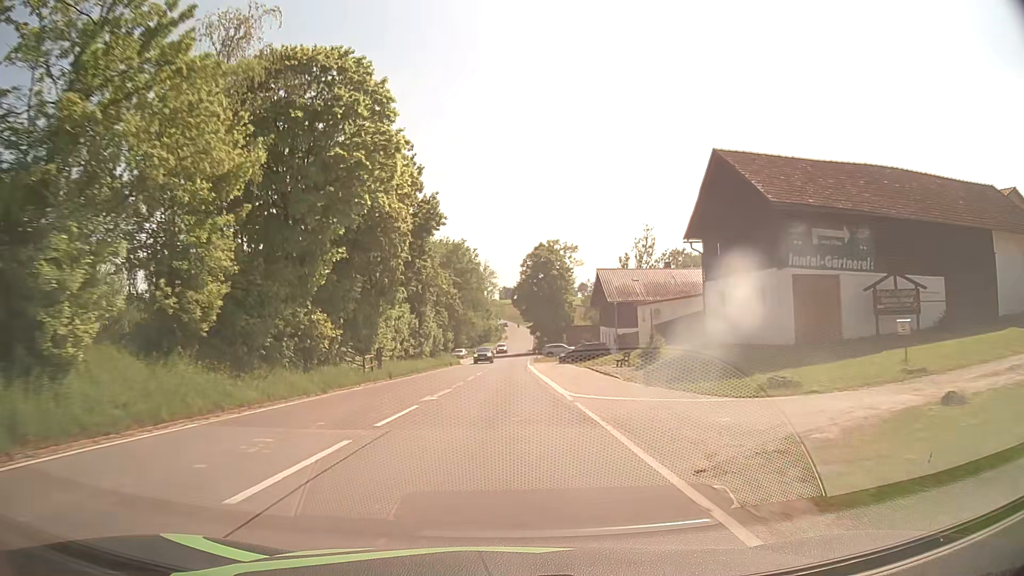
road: secondary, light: Day
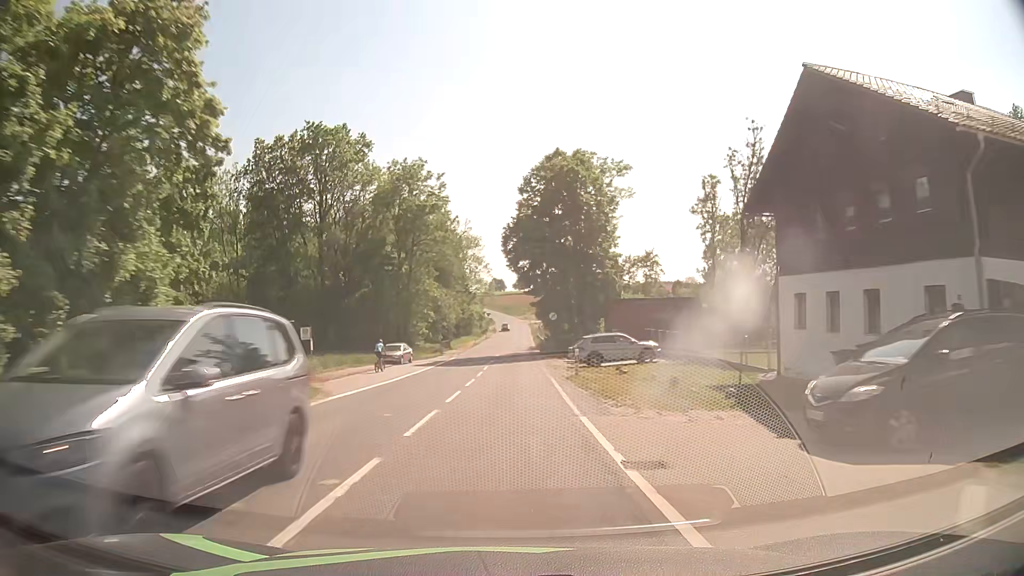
(+0.5, +49.7) m; +1°
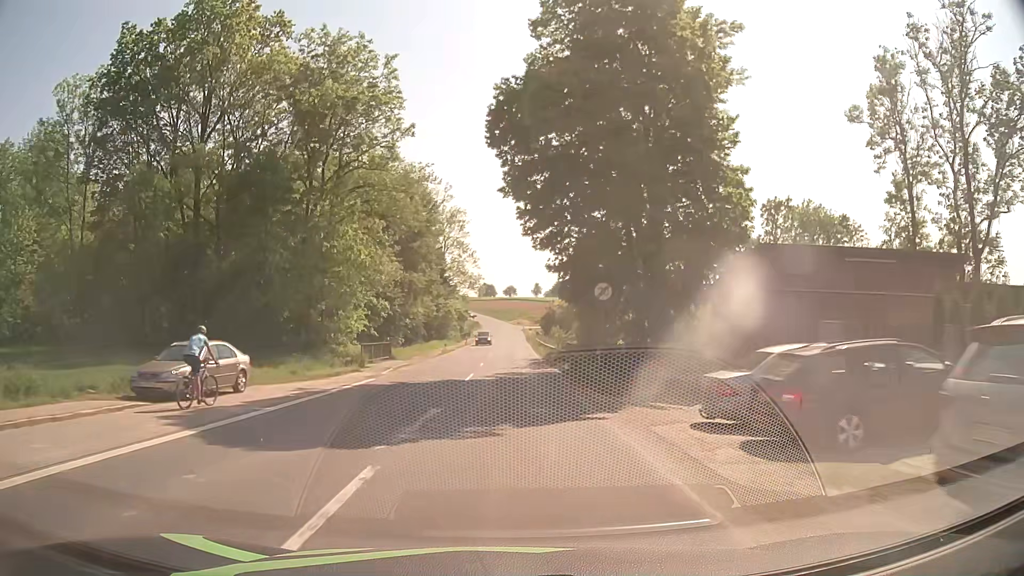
(+0.2, +31.0) m; +1°
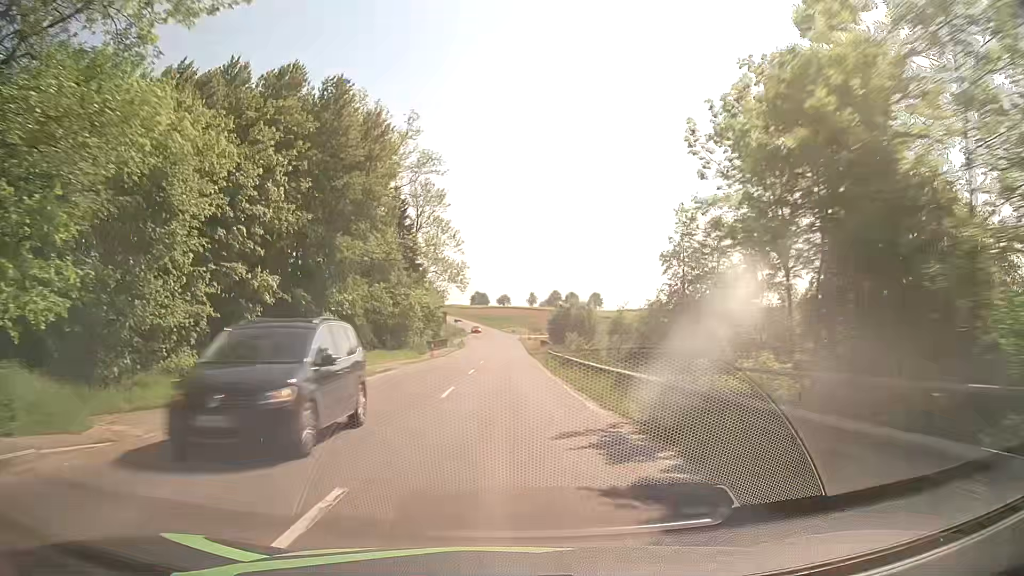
(+0.2, +32.4) m; +1°
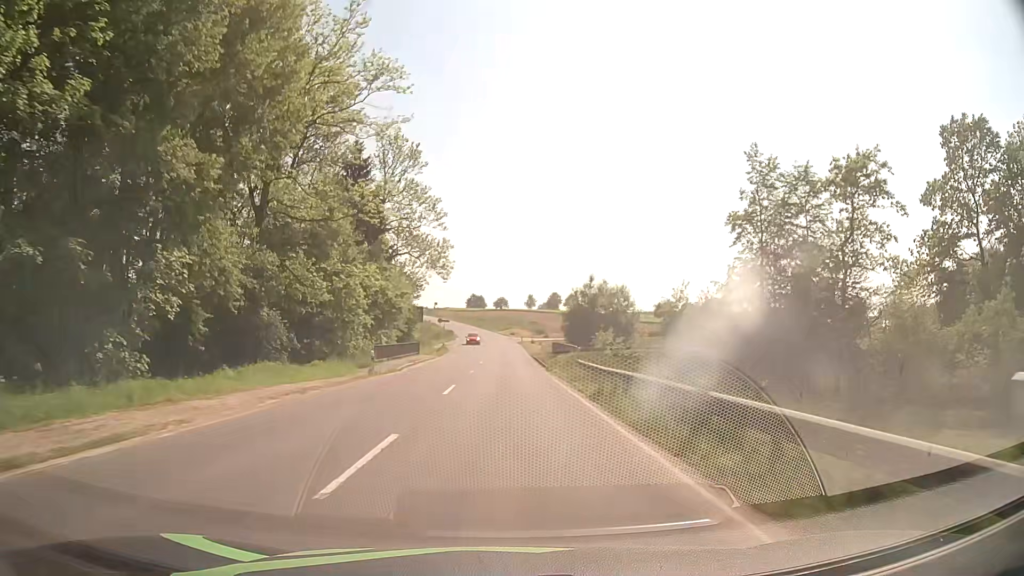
(0.0, +22.8) m; 0°
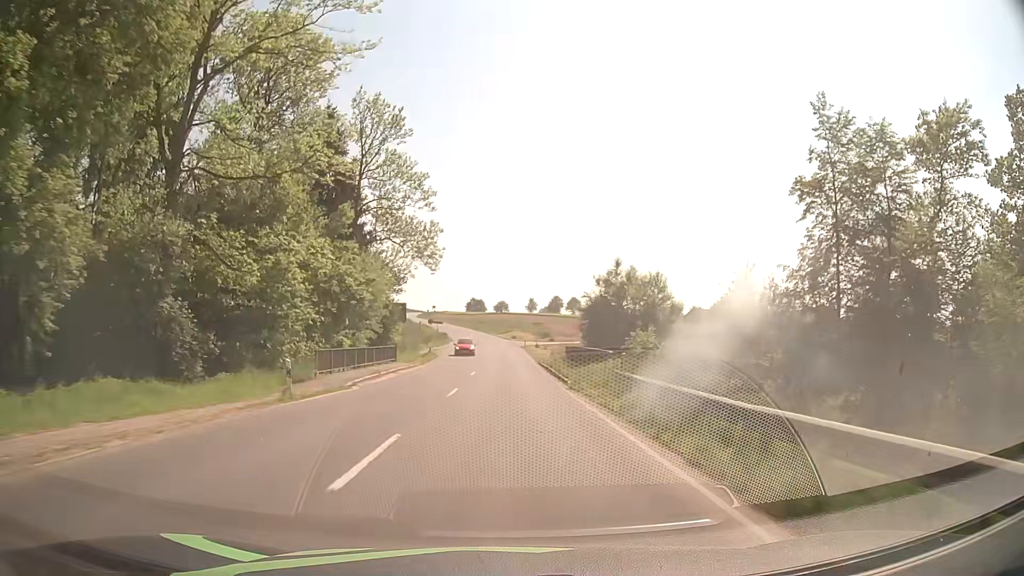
(0.0, +11.7) m; 0°
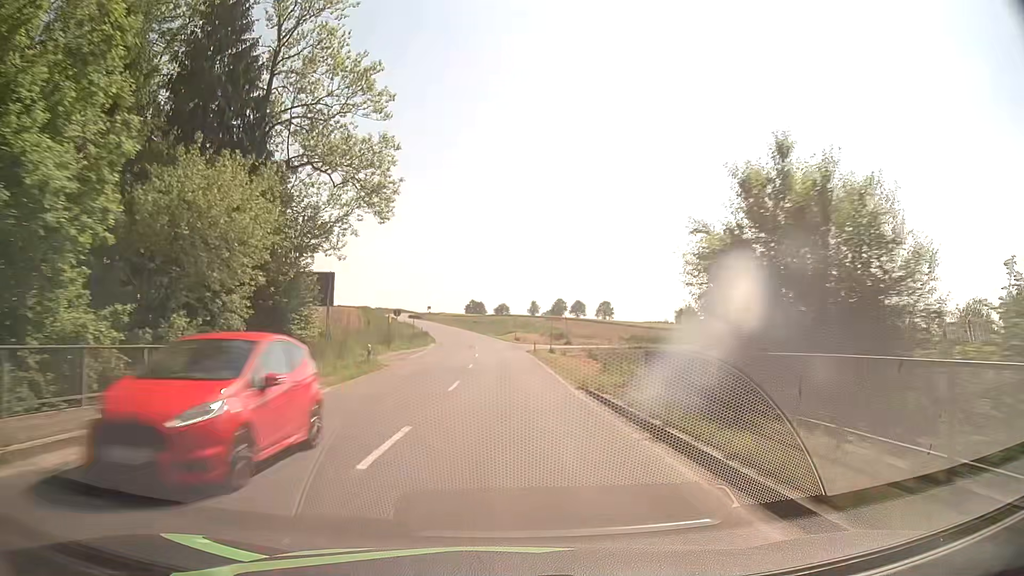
(0.0, +23.9) m; 0°
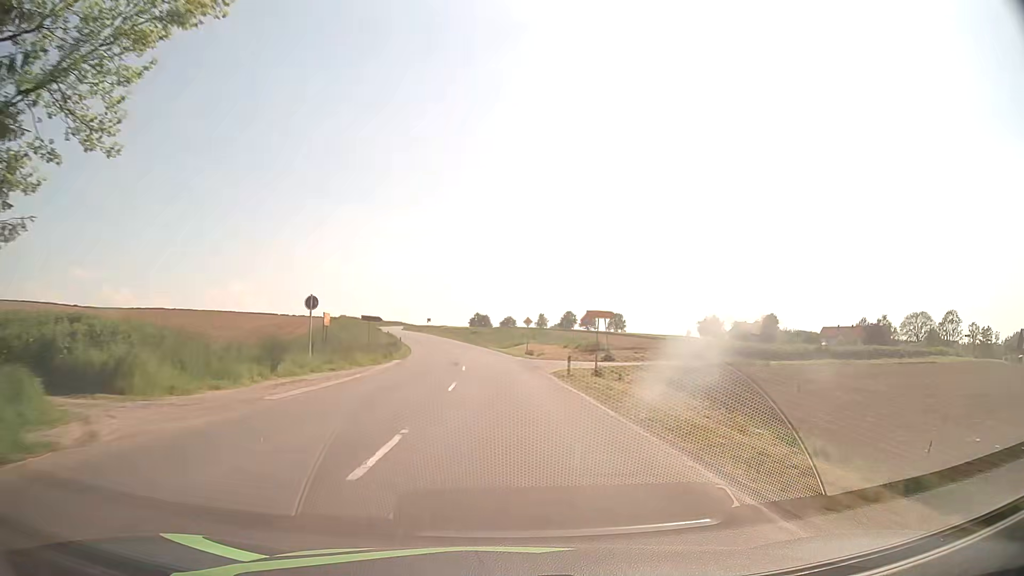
(-0.1, +24.5) m; 0°
(0, +10) (0, +20) (-1, +30) (-1, +40) (-2, +50) (-3, +60) (-5, +70) (-6, +80) (-8, +89) (-11, +99) m
